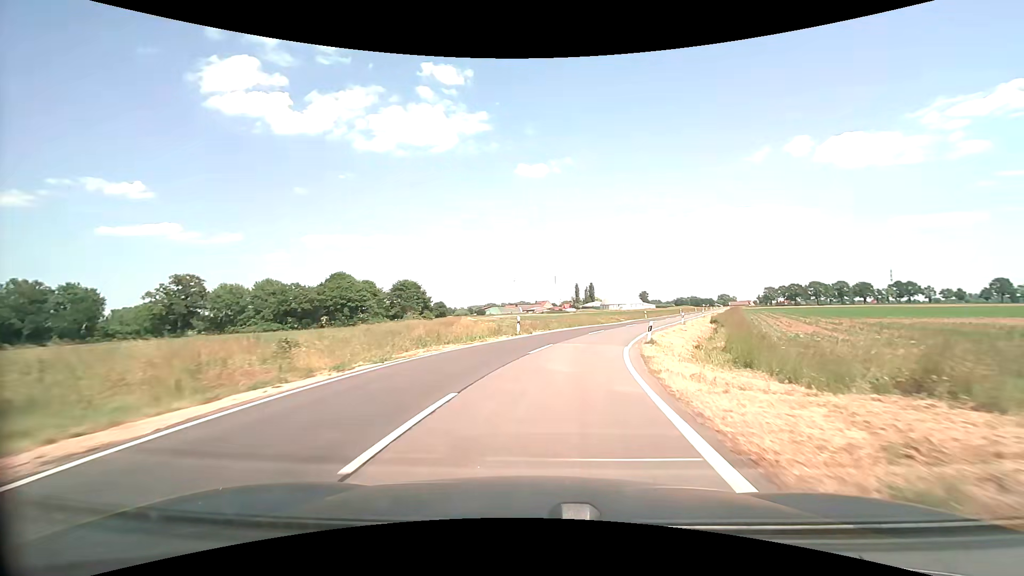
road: secondary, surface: asphalt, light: Day
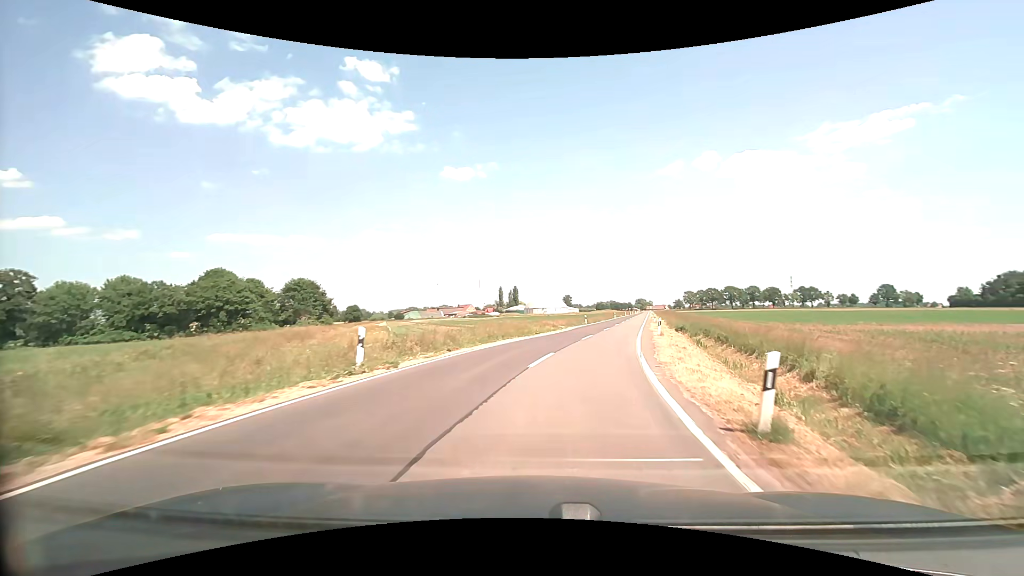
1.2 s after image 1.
(+1.1, +16.2) m; +9°
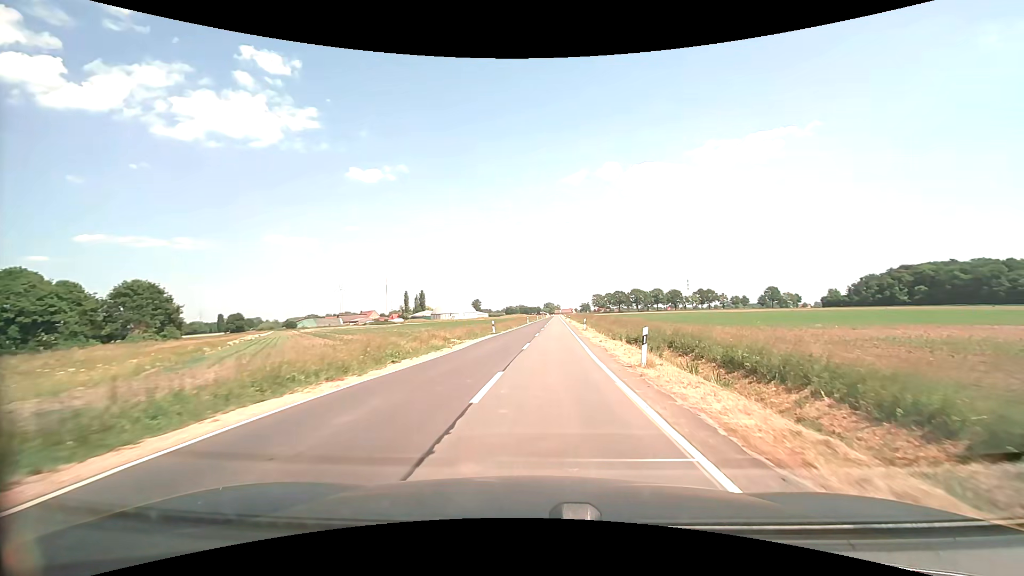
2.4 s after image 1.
(+1.5, +16.0) m; +10°
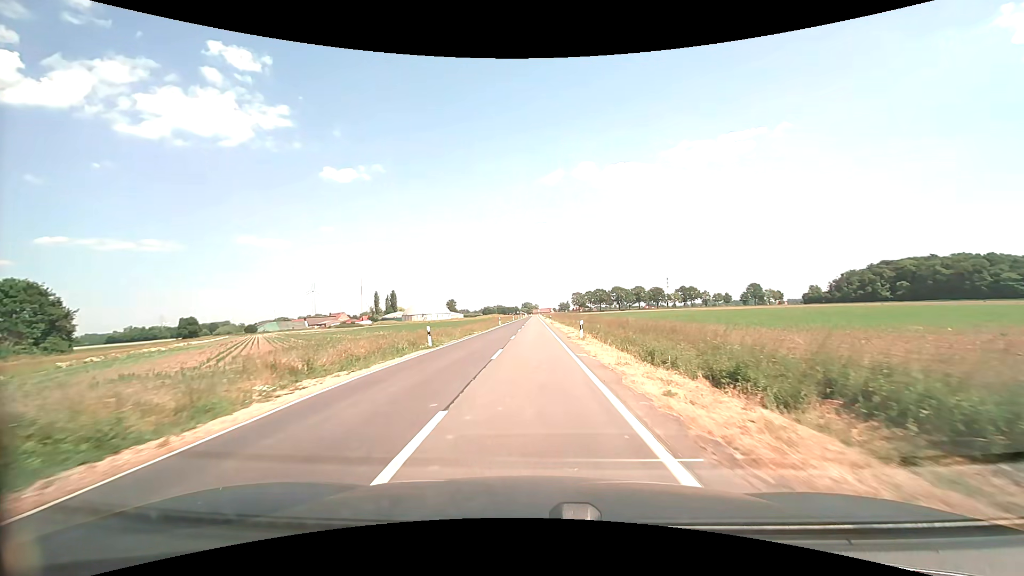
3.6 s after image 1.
(+0.7, +16.7) m; +3°
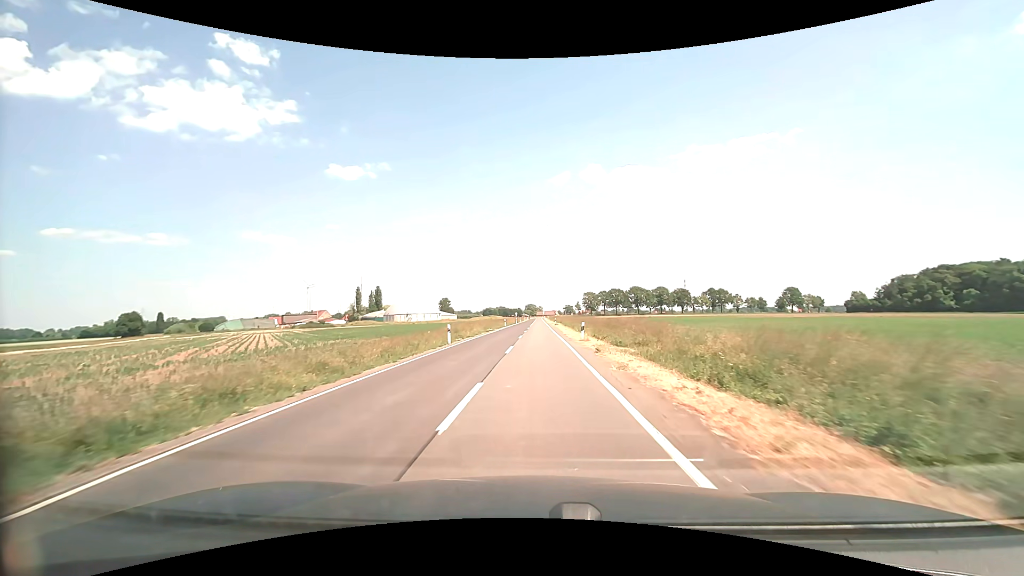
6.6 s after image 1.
(-0.2, +45.7) m; 0°
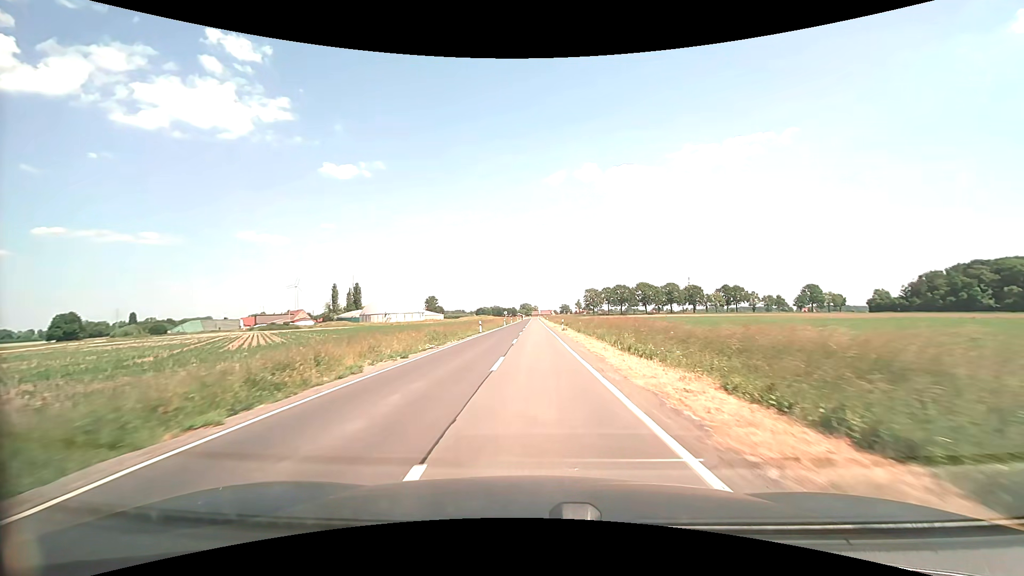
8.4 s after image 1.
(0.0, +29.6) m; 0°
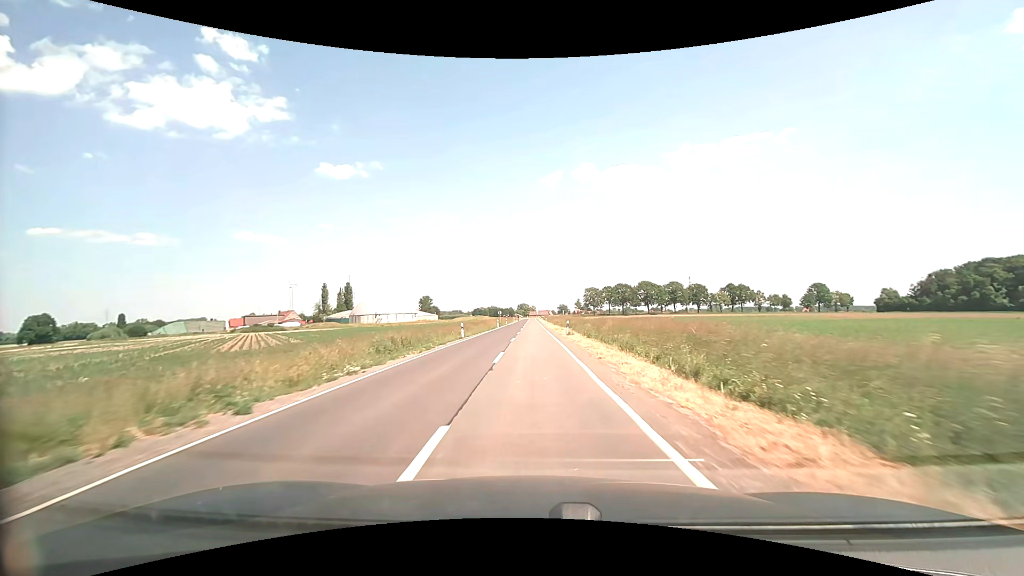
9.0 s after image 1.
(0.0, +10.2) m; 0°
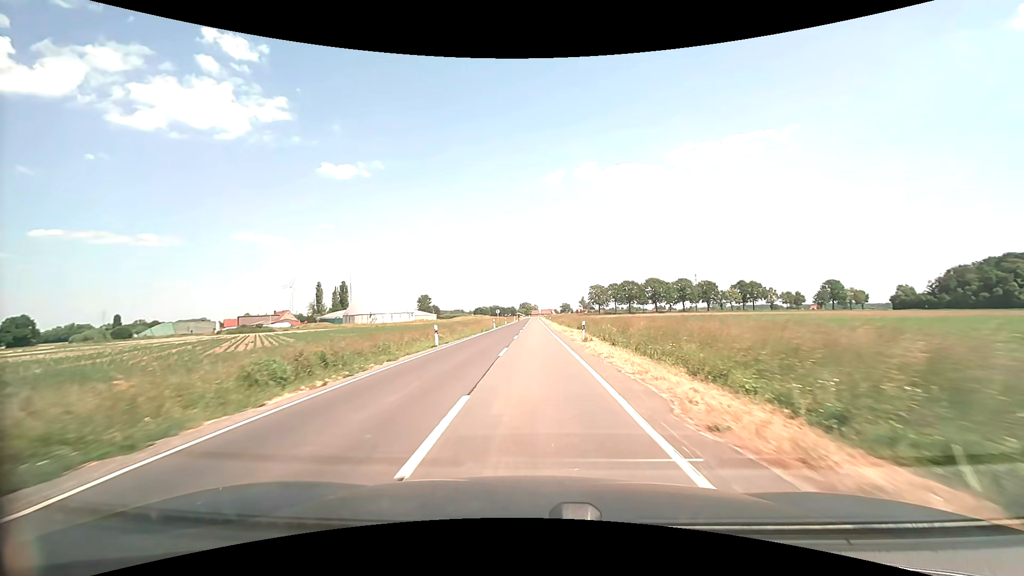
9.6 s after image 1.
(0.0, +10.2) m; 0°
(0, +10) (0, +20) (0, +30) (0, +40) (0, +50) (0, +60) (0, +70) (-1, +80) (-1, +90) (-1, +100) m
